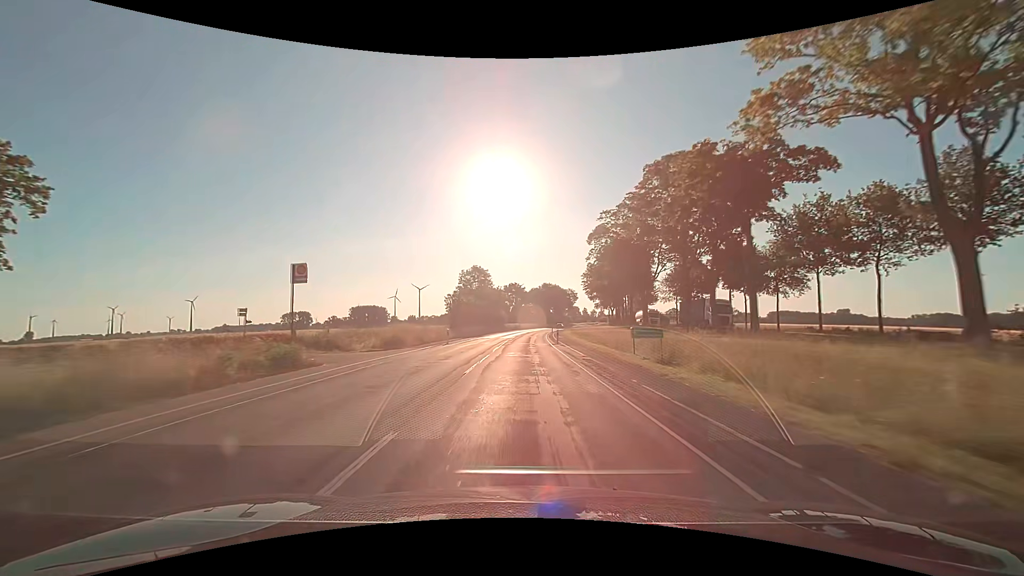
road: secondary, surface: asphalt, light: Day
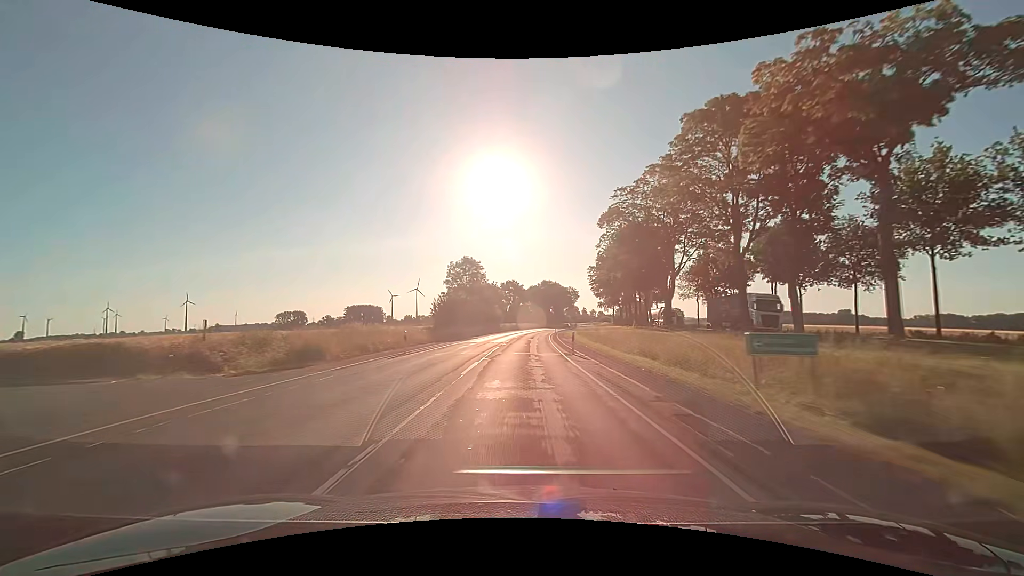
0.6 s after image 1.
(0.0, +12.6) m; 0°
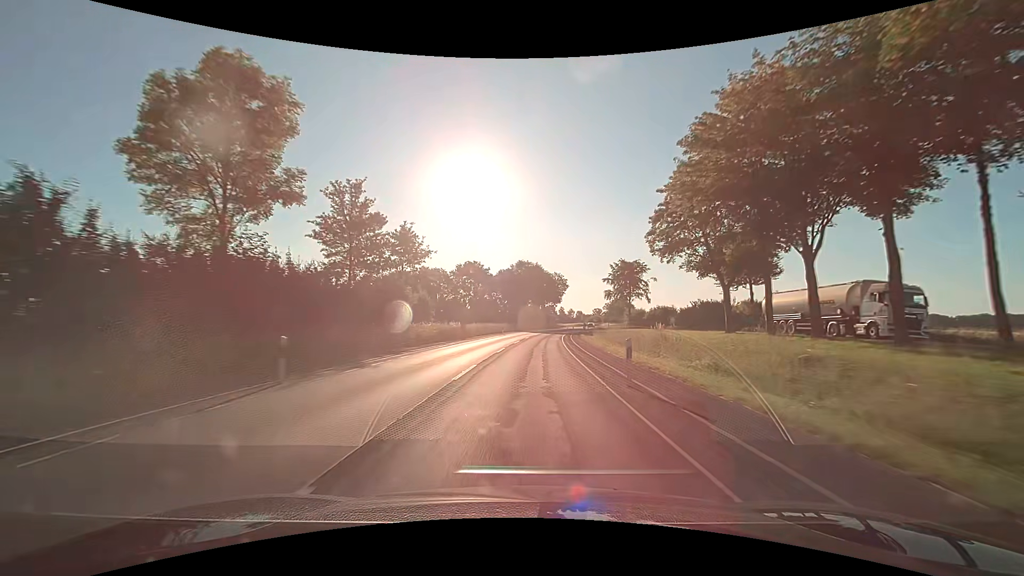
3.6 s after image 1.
(+1.7, +62.7) m; +4°
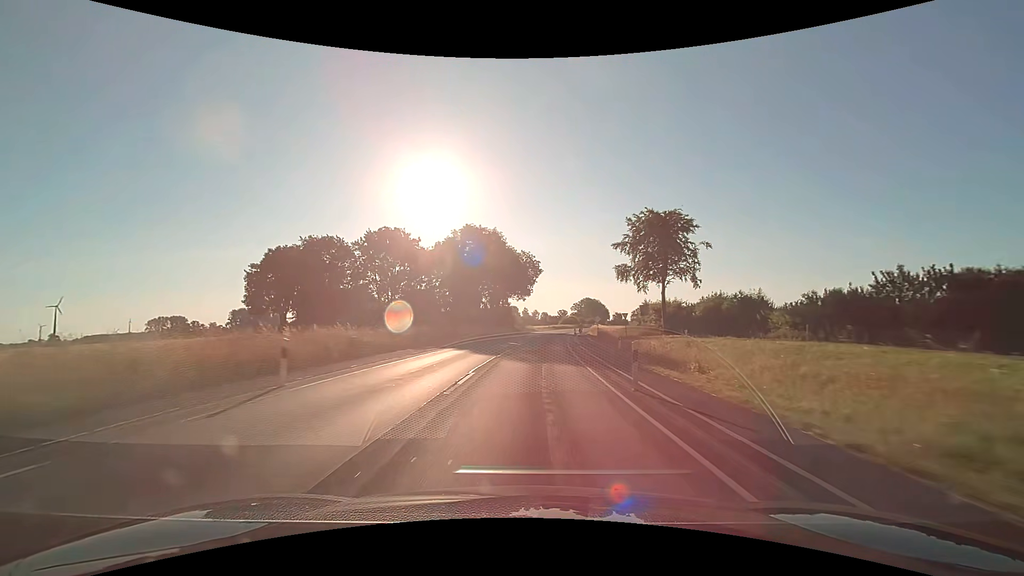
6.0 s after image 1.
(+1.7, +50.1) m; +4°
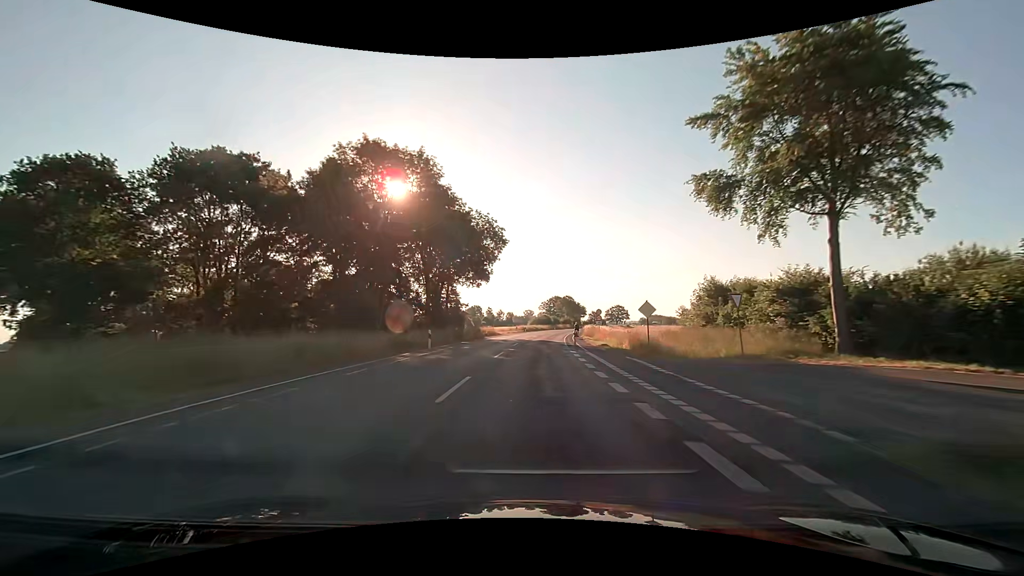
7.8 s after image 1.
(+1.4, +37.4) m; +4°
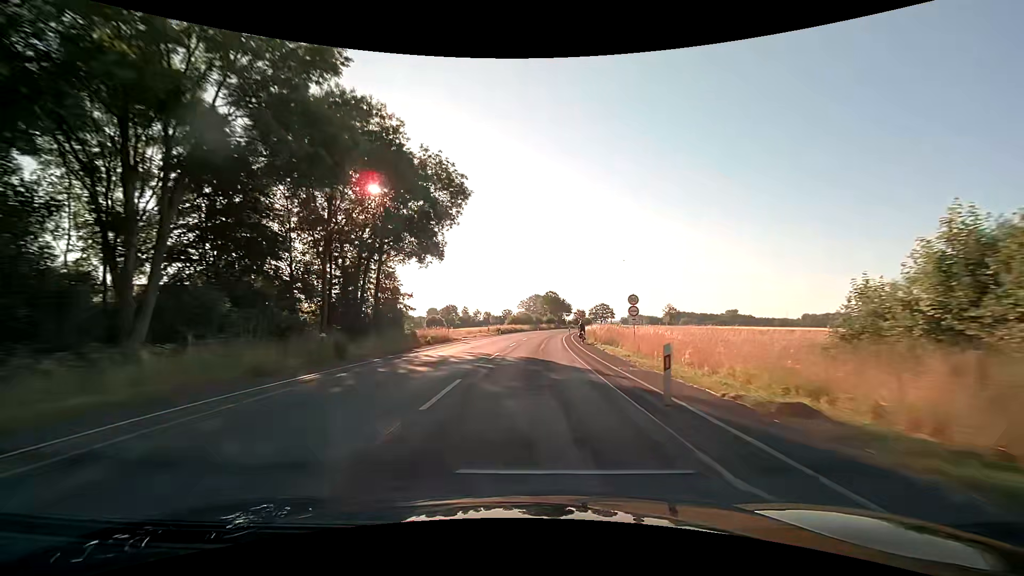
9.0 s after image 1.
(+0.6, +25.0) m; +3°
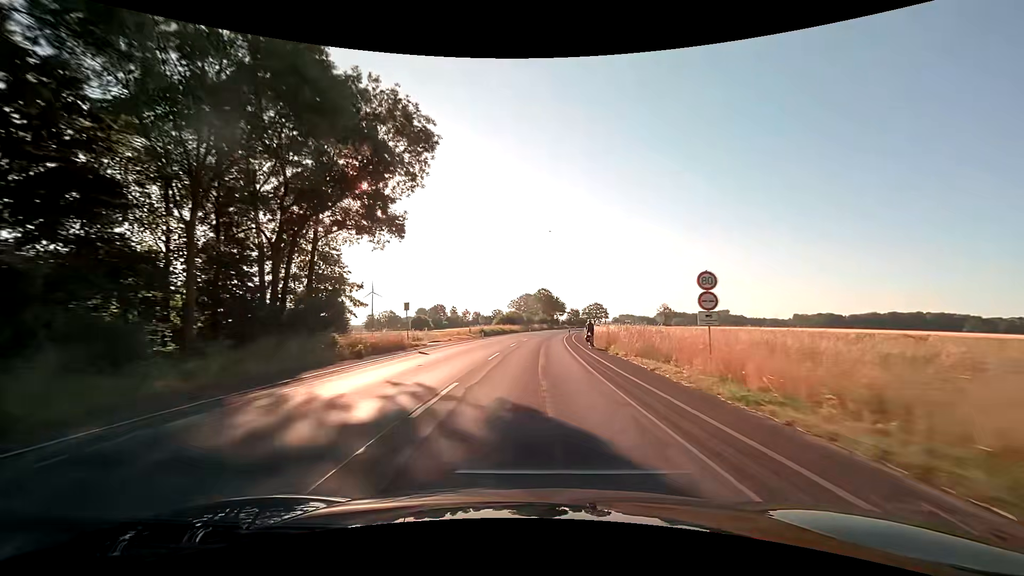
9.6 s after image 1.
(0.0, +12.5) m; +1°
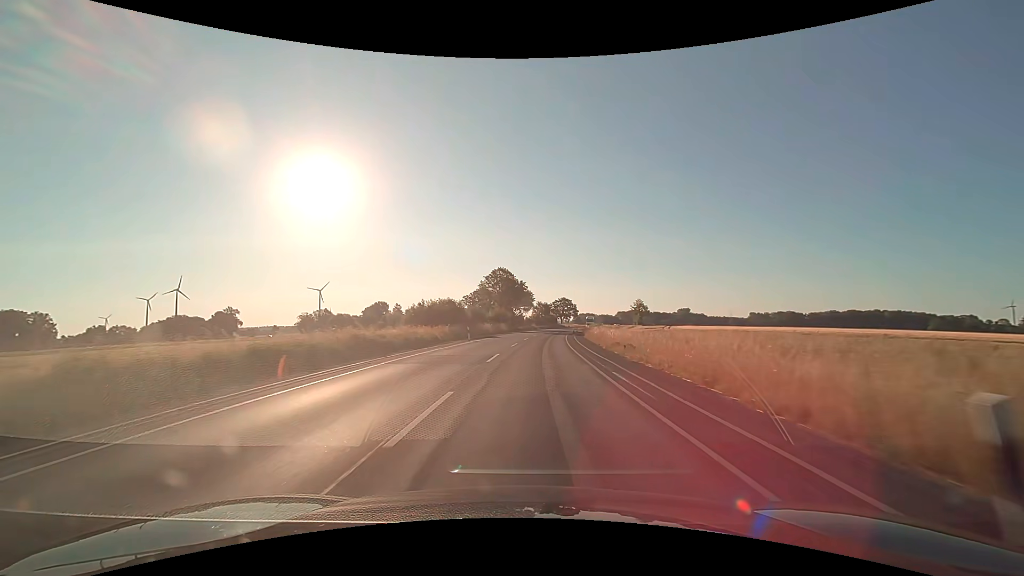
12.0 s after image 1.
(+1.9, +49.9) m; +5°
(0, +10) (0, +20) (+1, +30) (+1, +40) (+2, +50) (+3, +60) (+4, +70) (+6, +80) (+7, +90) (+9, +100) m
